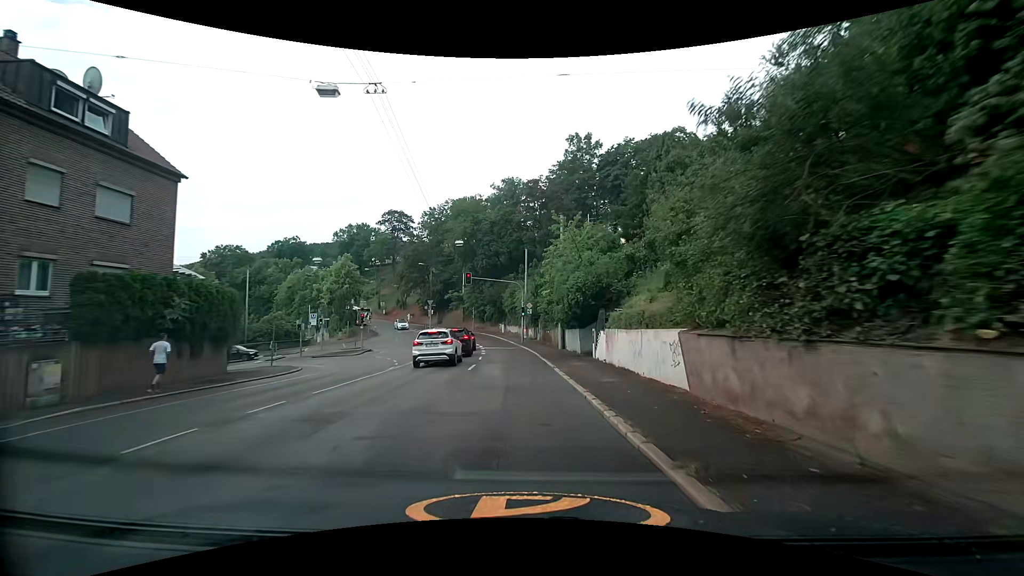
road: secondary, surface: asphalt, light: Day
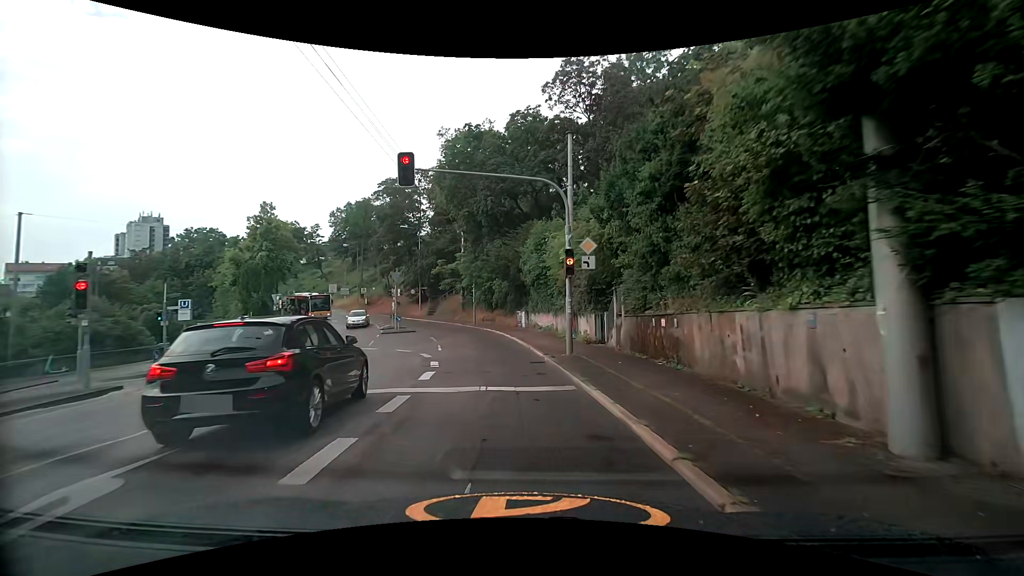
(-0.9, +29.5) m; -5°
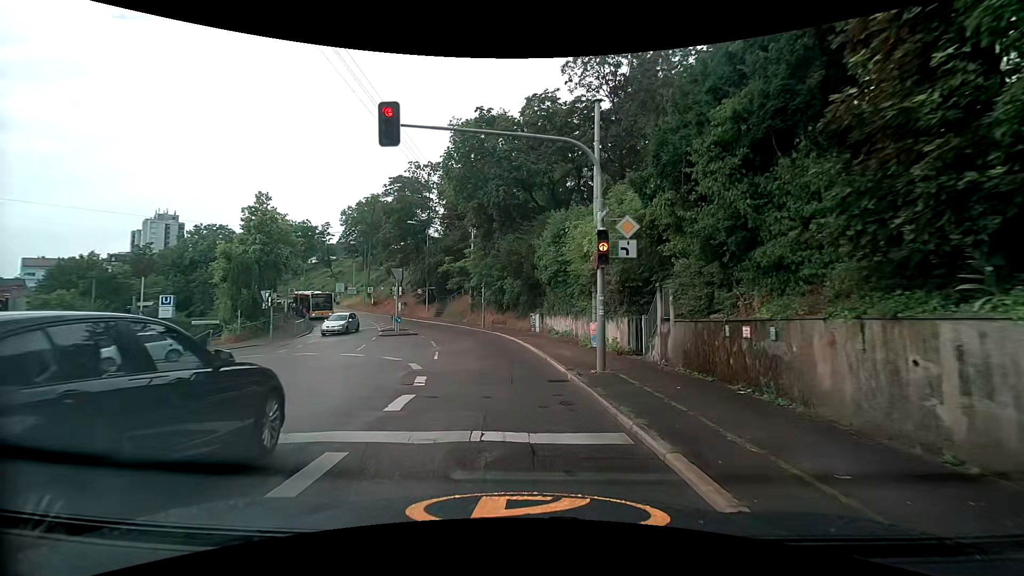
(0.0, +3.4) m; 0°
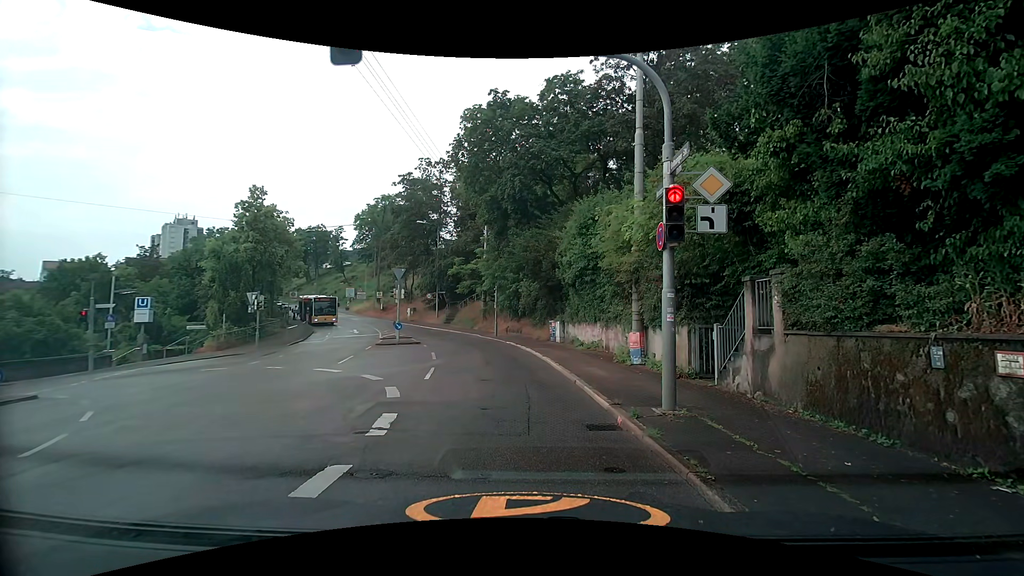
(0.0, +3.6) m; +1°
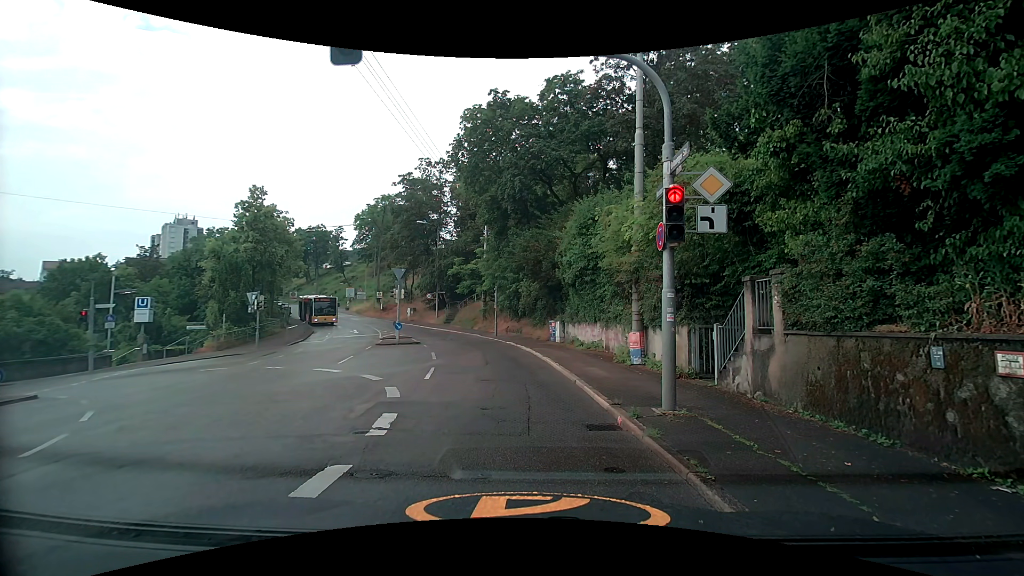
(0.0, 0.0) m; 0°
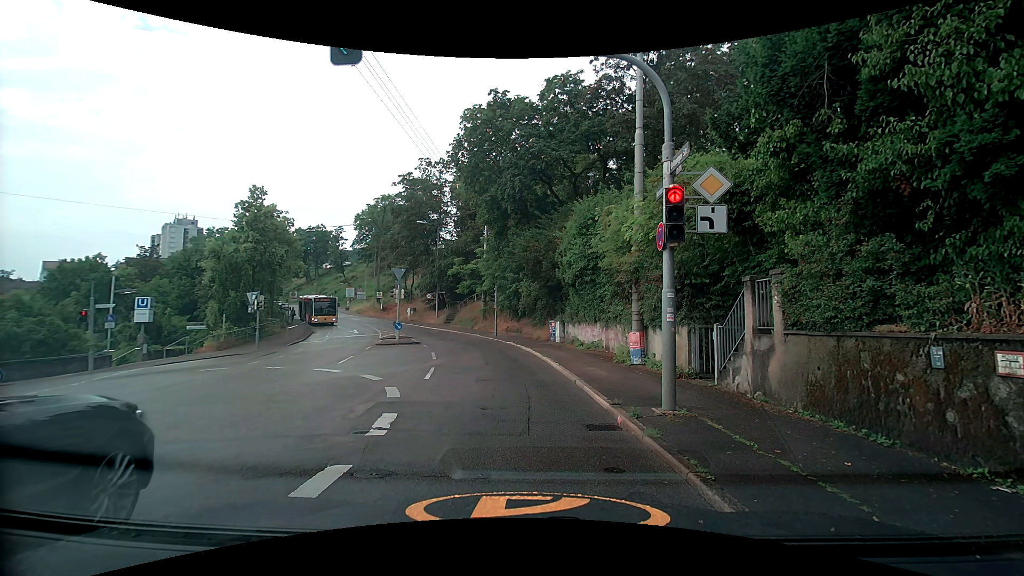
(0.0, 0.0) m; 0°
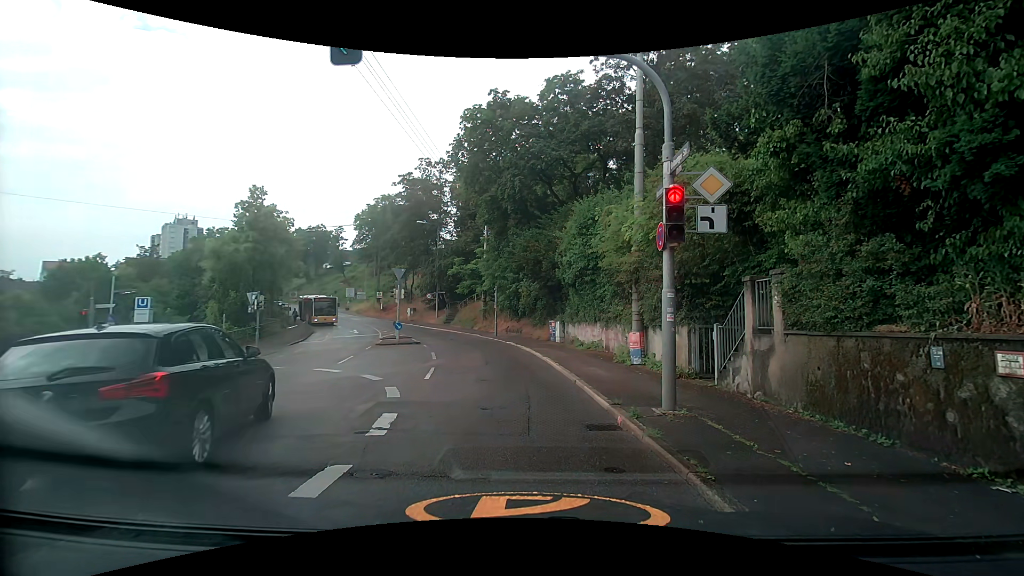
(0.0, 0.0) m; 0°
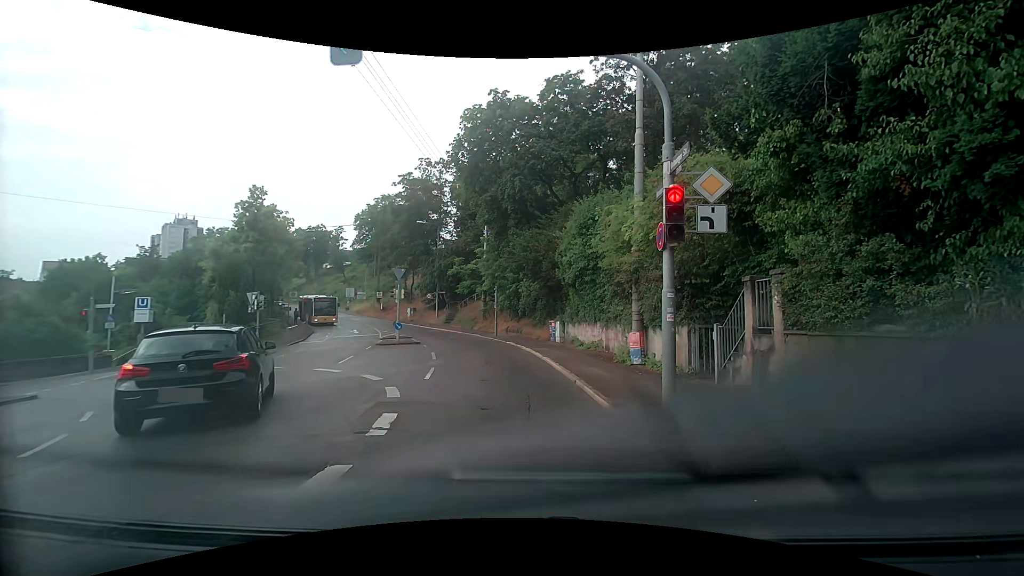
(0.0, 0.0) m; 0°
